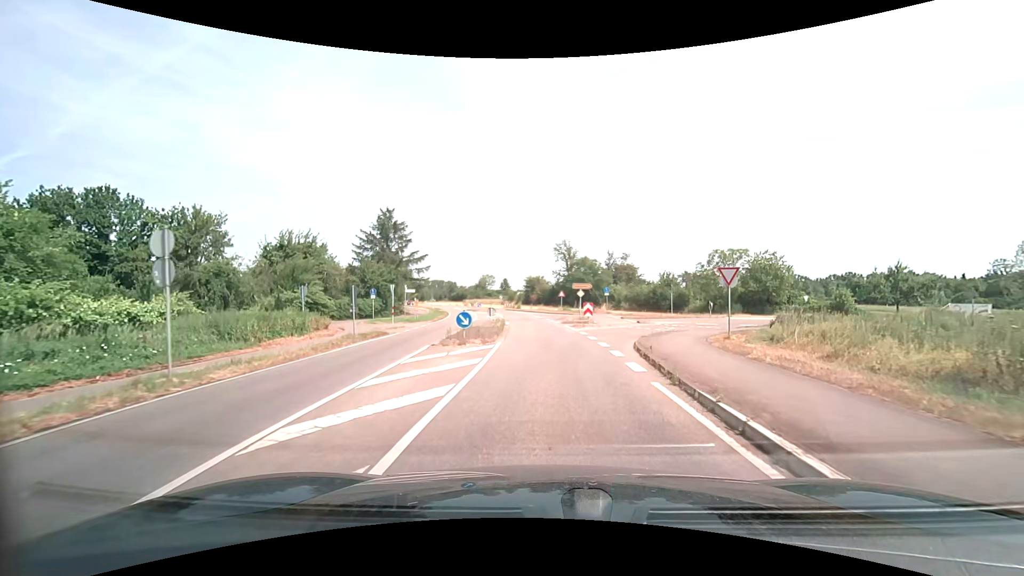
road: secondary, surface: asphalt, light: Day
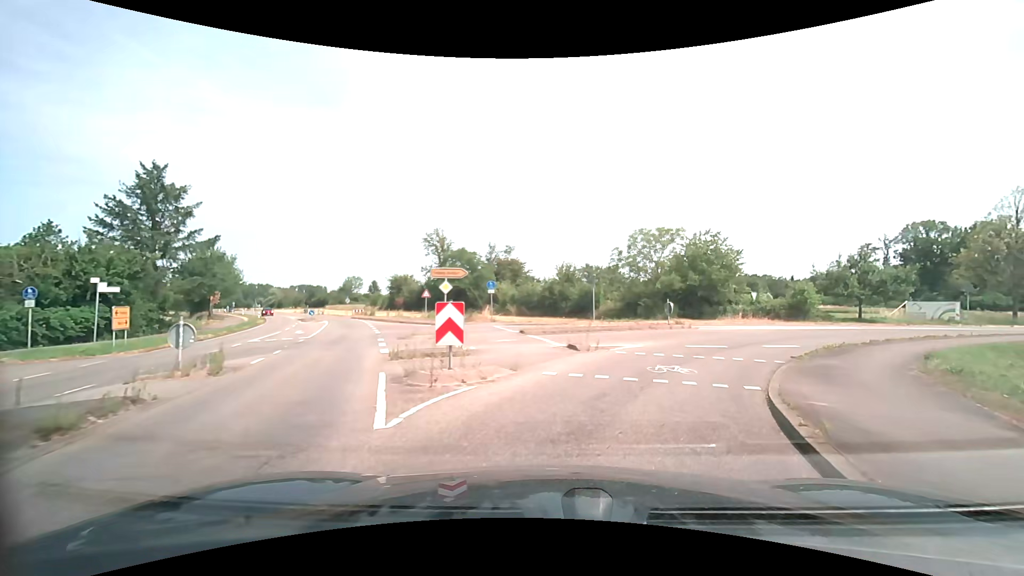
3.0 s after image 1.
(+1.4, +19.5) m; +13°
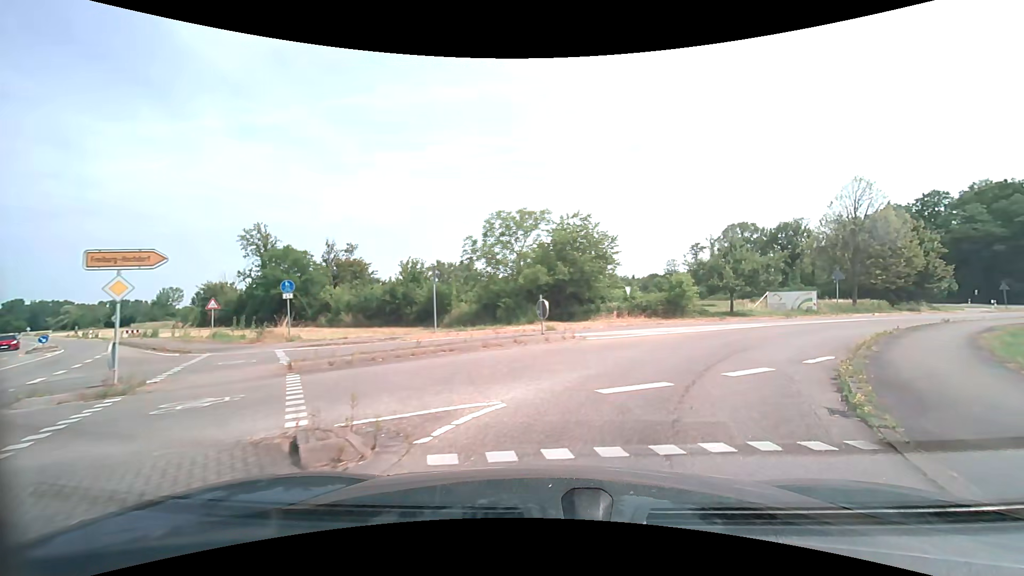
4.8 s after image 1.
(+1.2, +9.3) m; +15°
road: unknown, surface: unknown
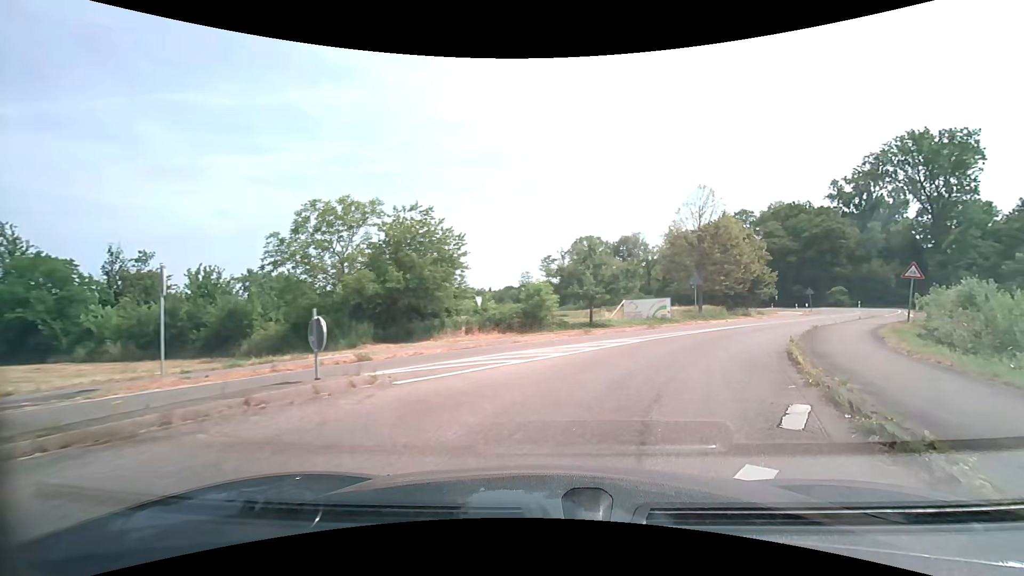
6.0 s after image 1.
(+0.9, +6.4) m; +16°
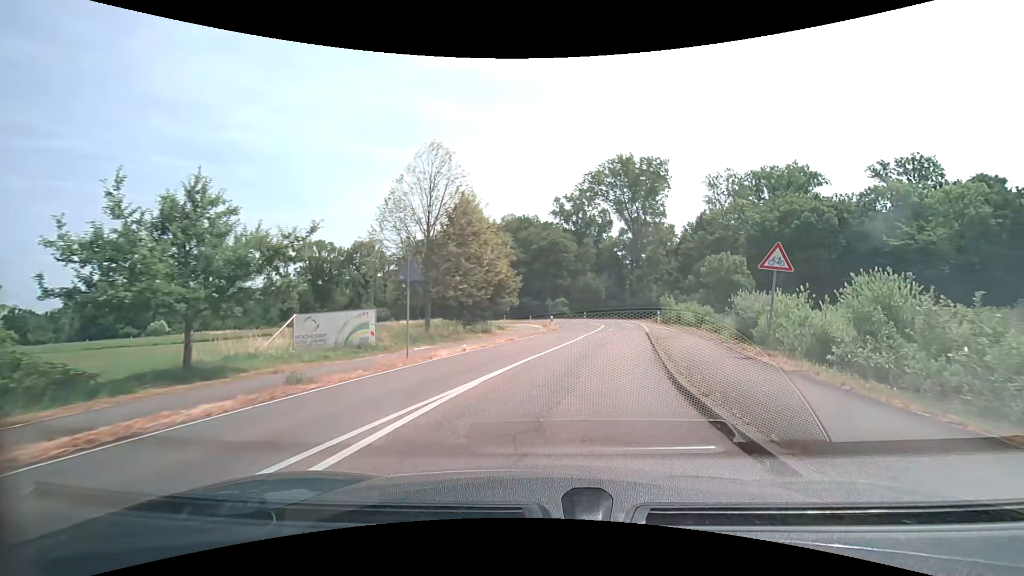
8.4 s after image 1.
(+4.7, +16.5) m; +30°
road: tertiary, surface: asphalt
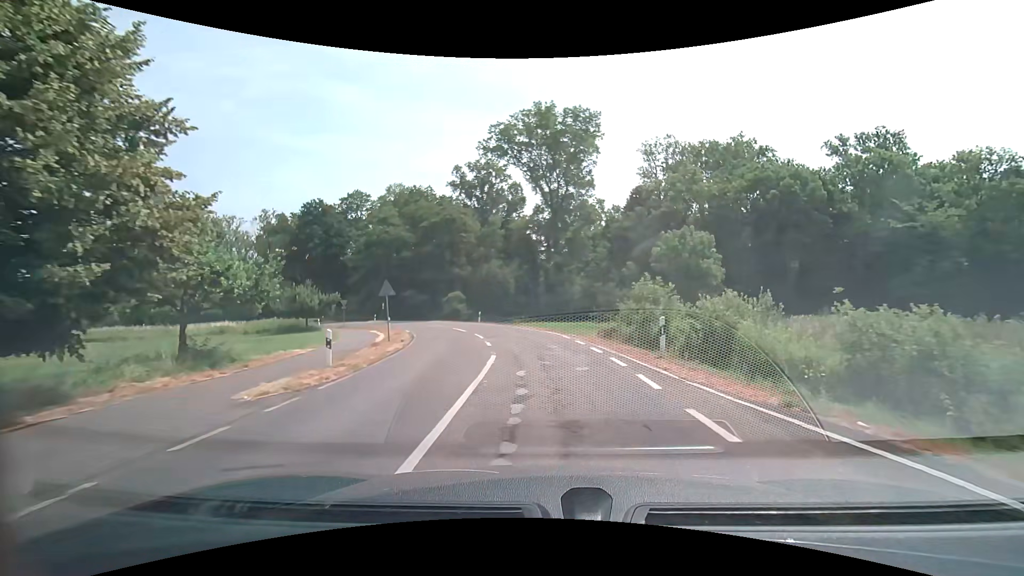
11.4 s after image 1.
(+3.6, +28.1) m; +11°
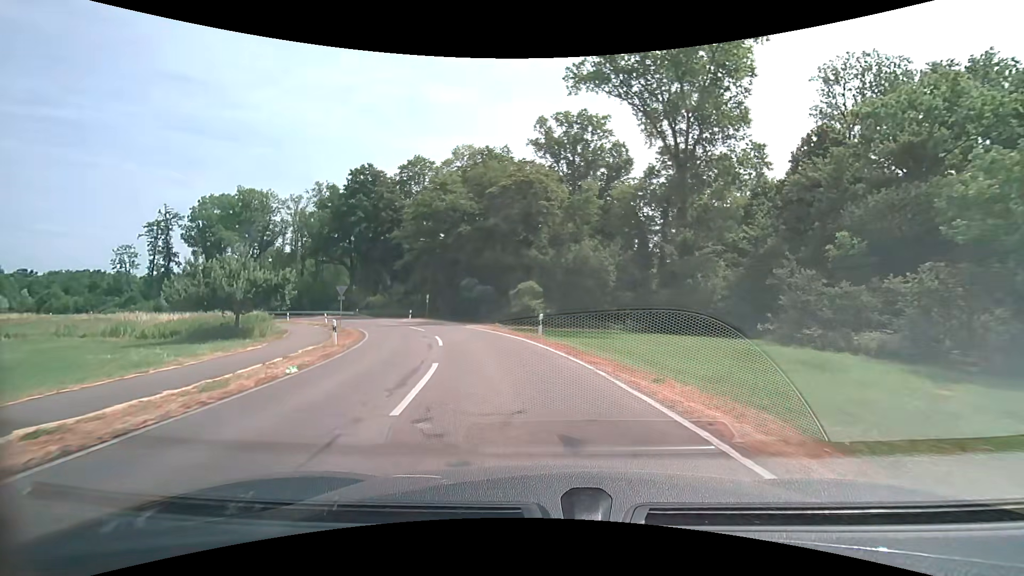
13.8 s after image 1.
(-1.4, +25.9) m; -10°
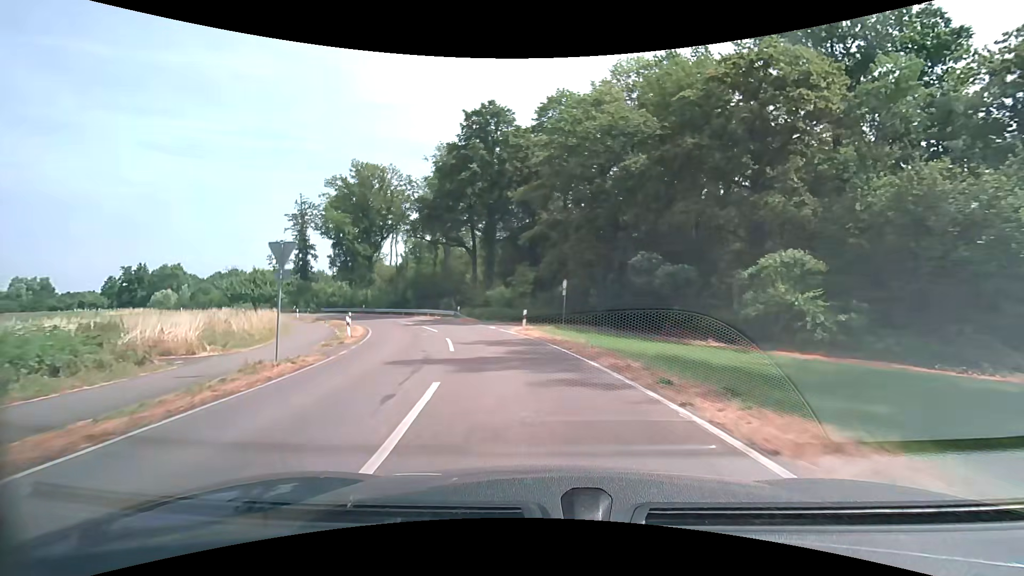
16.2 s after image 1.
(-4.9, +28.1) m; -19°
(0, +10) (-2, +20) (-5, +30) (-8, +39) (-13, +48) (-19, +56) (-25, +63) (-33, +70) (-40, +77) (-48, +82) m
